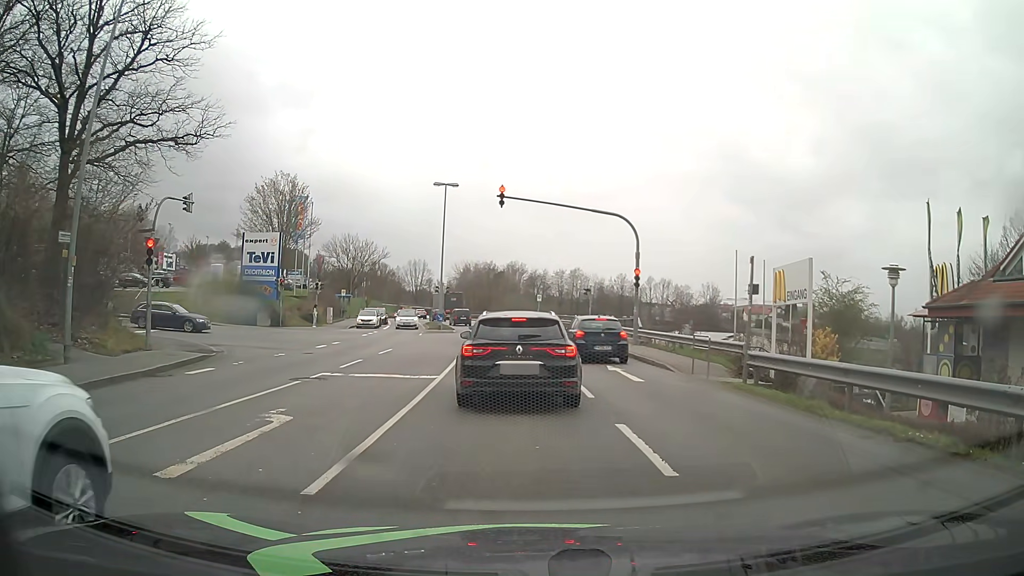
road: tertiary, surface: asphalt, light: Day
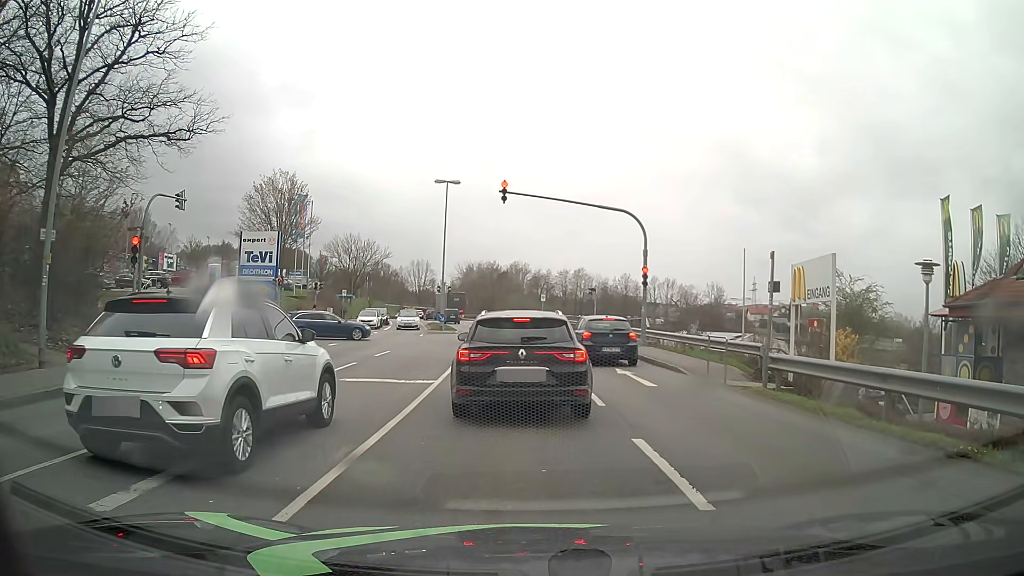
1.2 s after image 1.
(0.0, +1.1) m; 0°
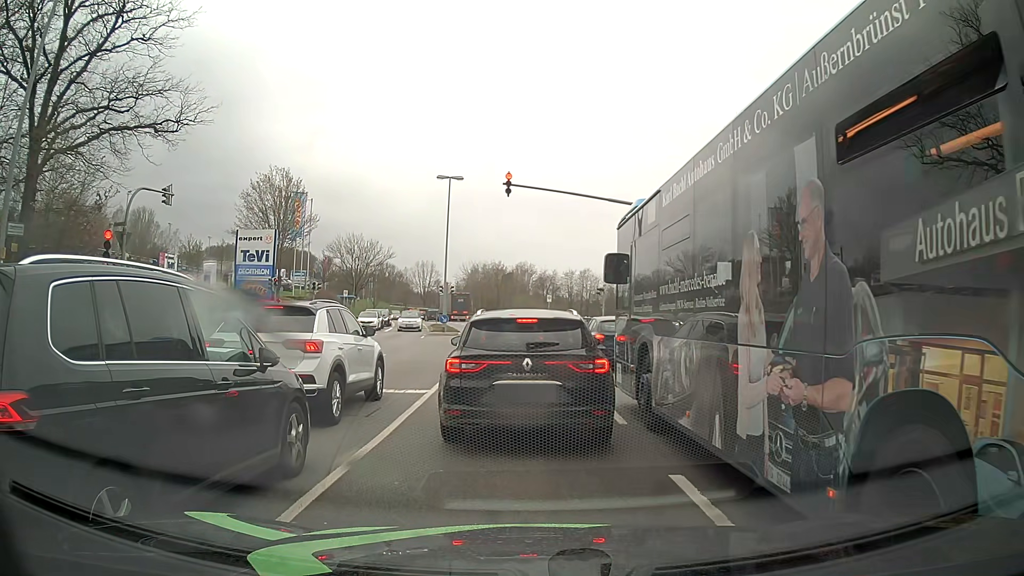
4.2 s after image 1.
(0.0, +1.7) m; 0°
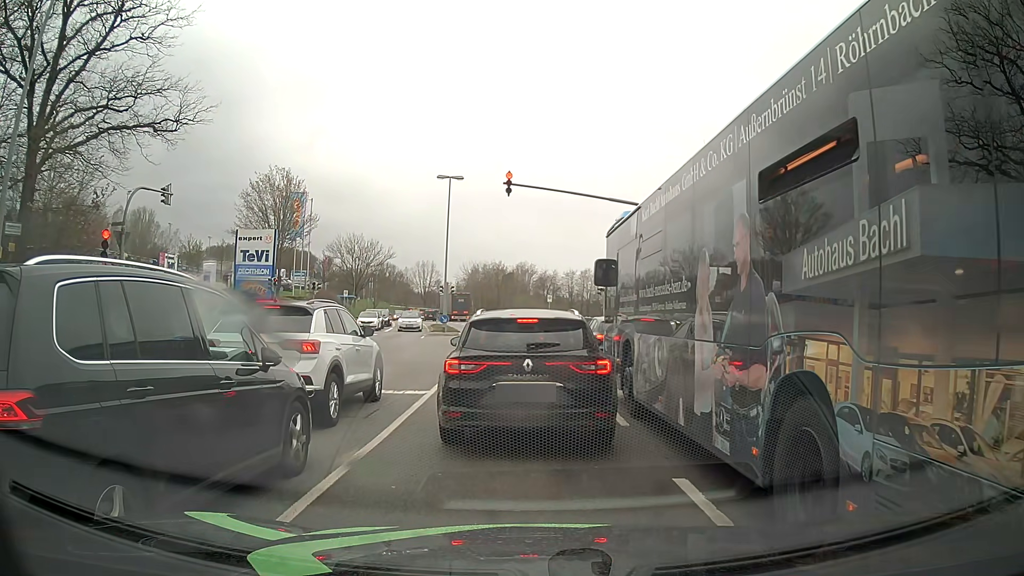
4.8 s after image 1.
(0.0, +0.1) m; 0°
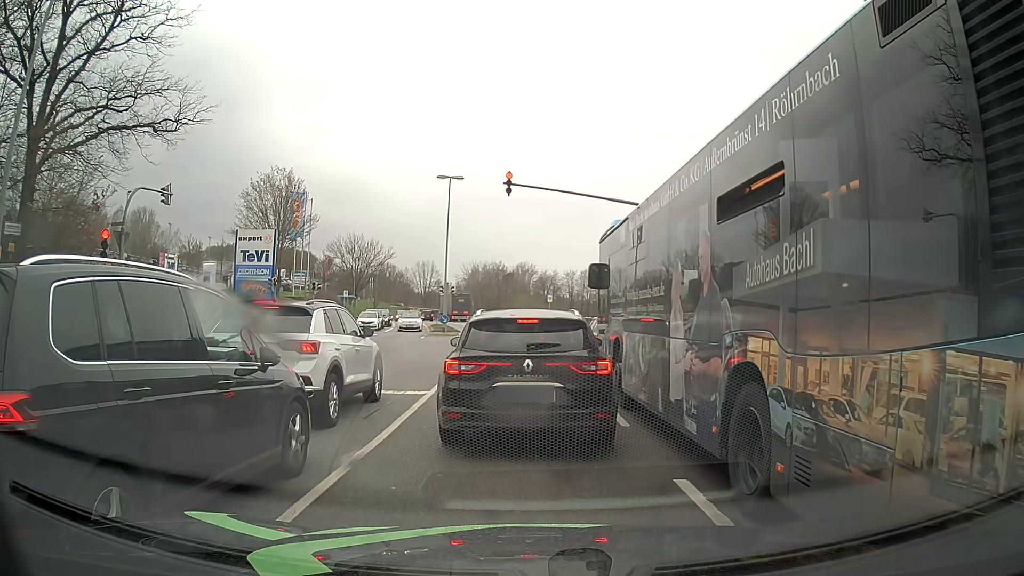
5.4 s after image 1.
(0.0, +0.1) m; 0°
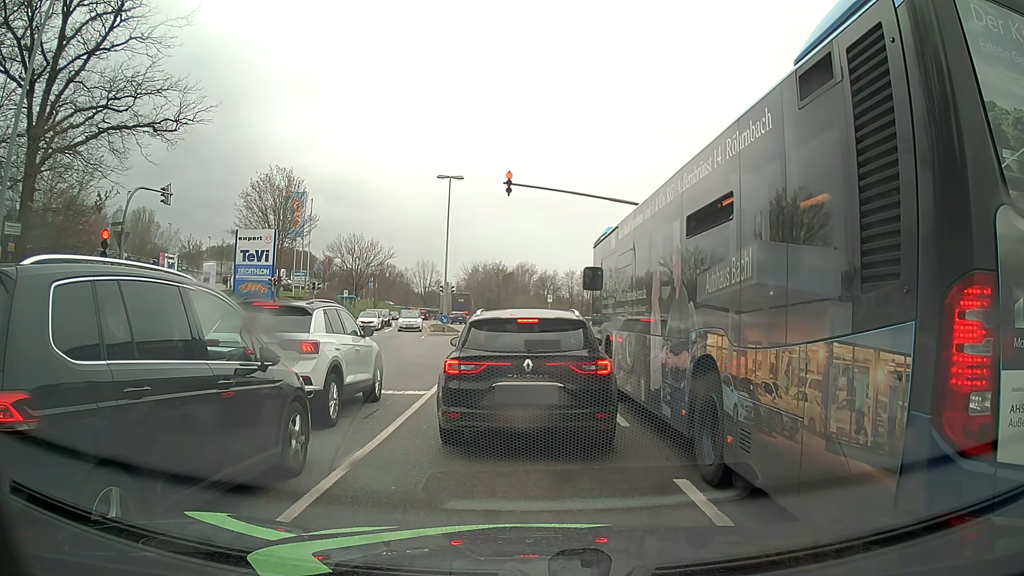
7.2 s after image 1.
(0.0, 0.0) m; 0°
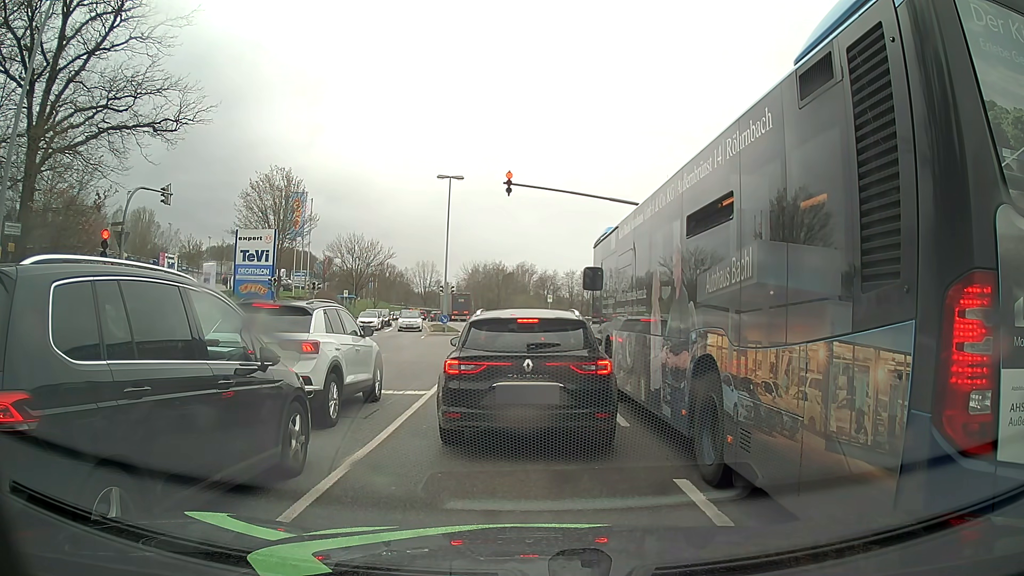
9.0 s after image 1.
(0.0, 0.0) m; 0°
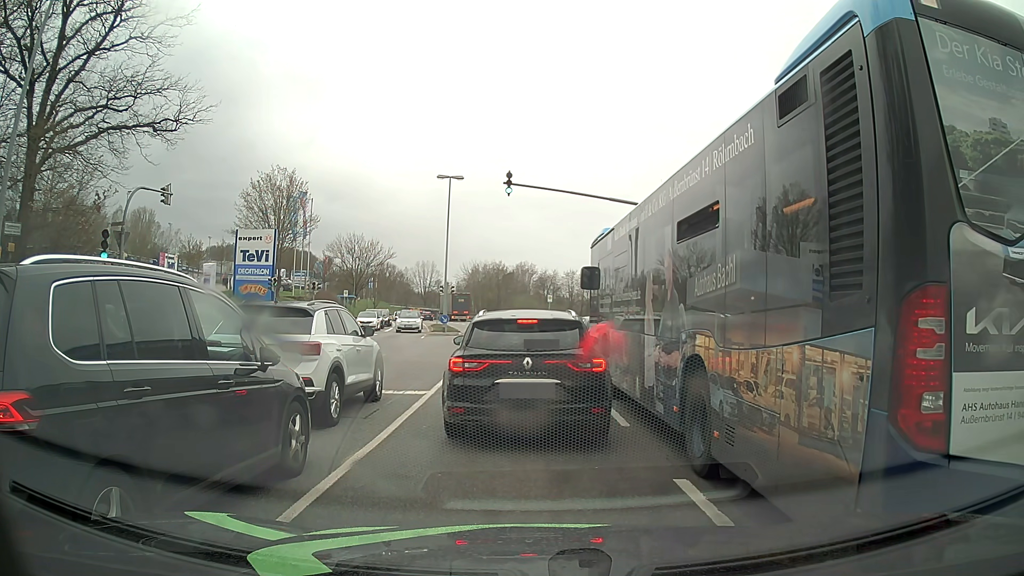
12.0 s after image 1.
(0.0, 0.0) m; 0°
